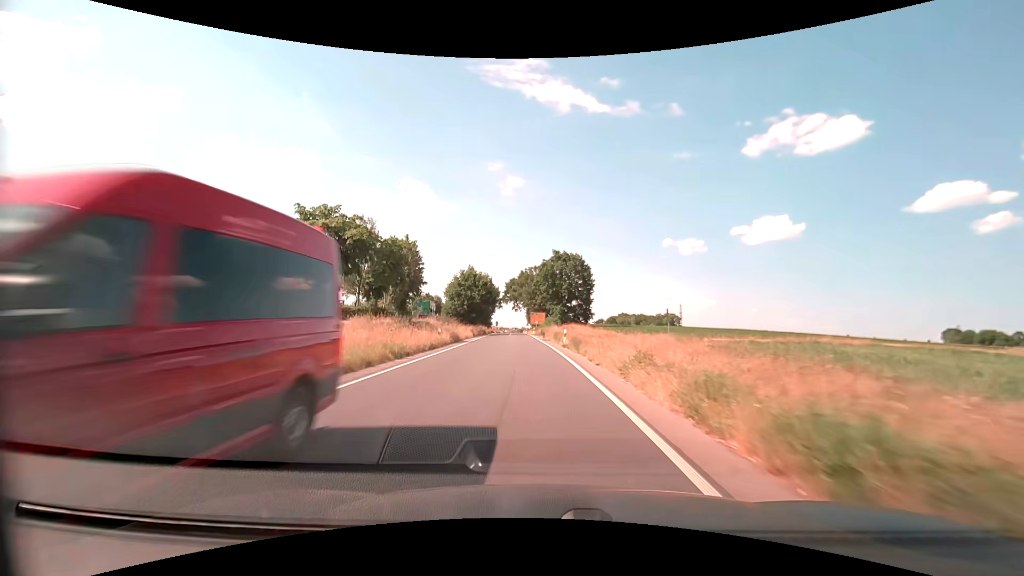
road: secondary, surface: asphalt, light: Day
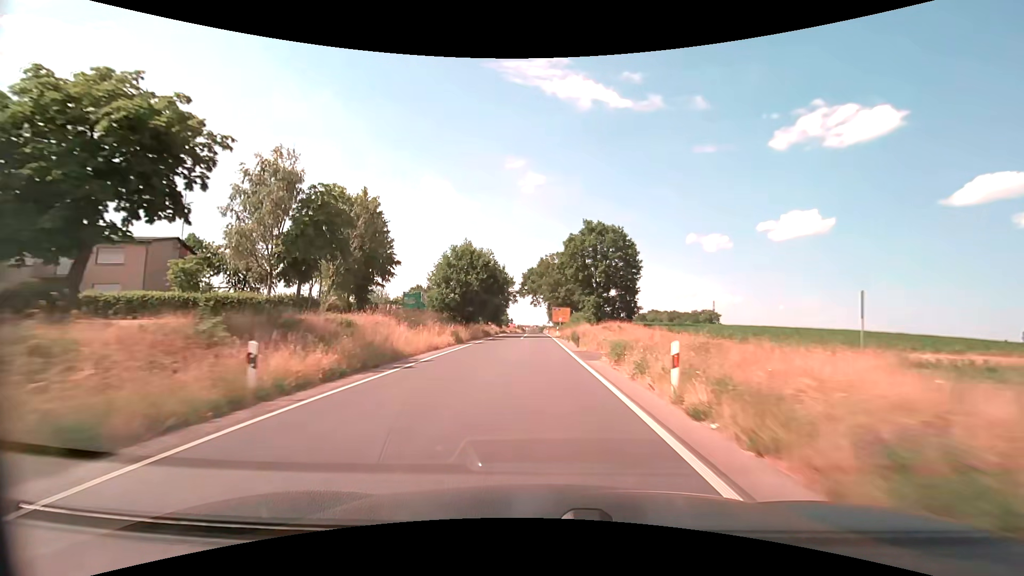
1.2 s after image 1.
(-0.6, +21.6) m; -3°
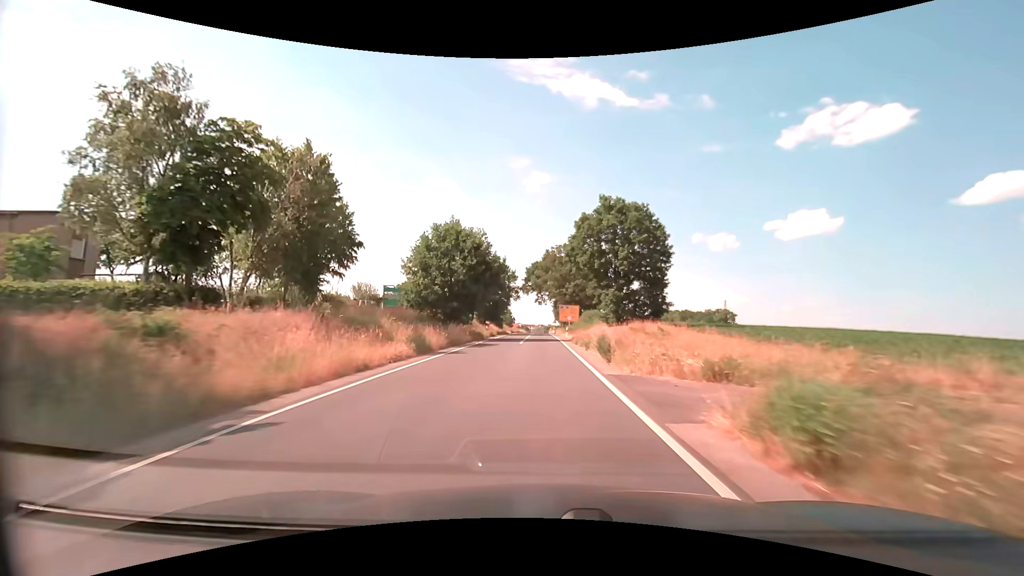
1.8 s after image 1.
(-0.1, +10.9) m; 0°
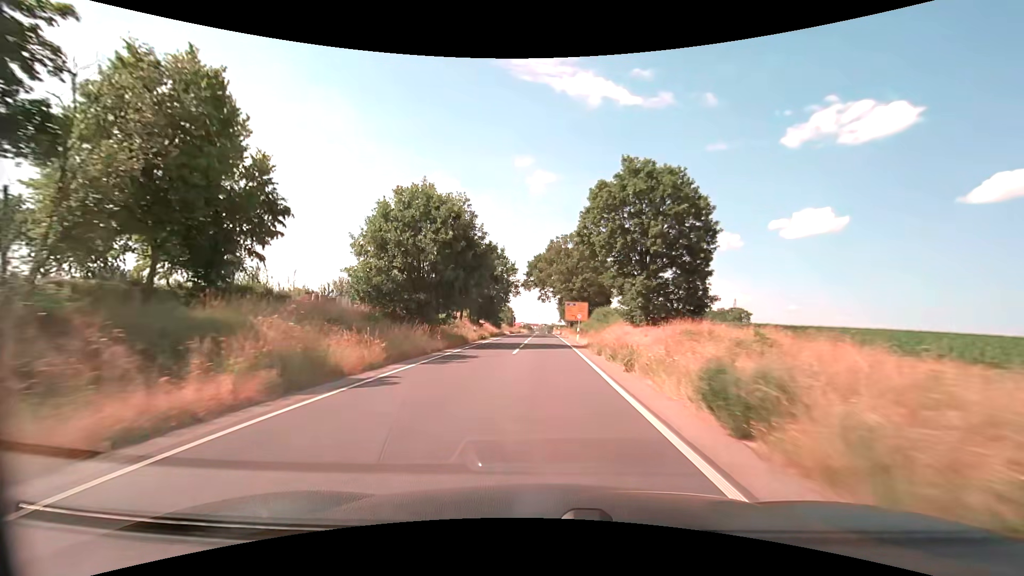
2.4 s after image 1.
(-0.1, +10.9) m; -1°
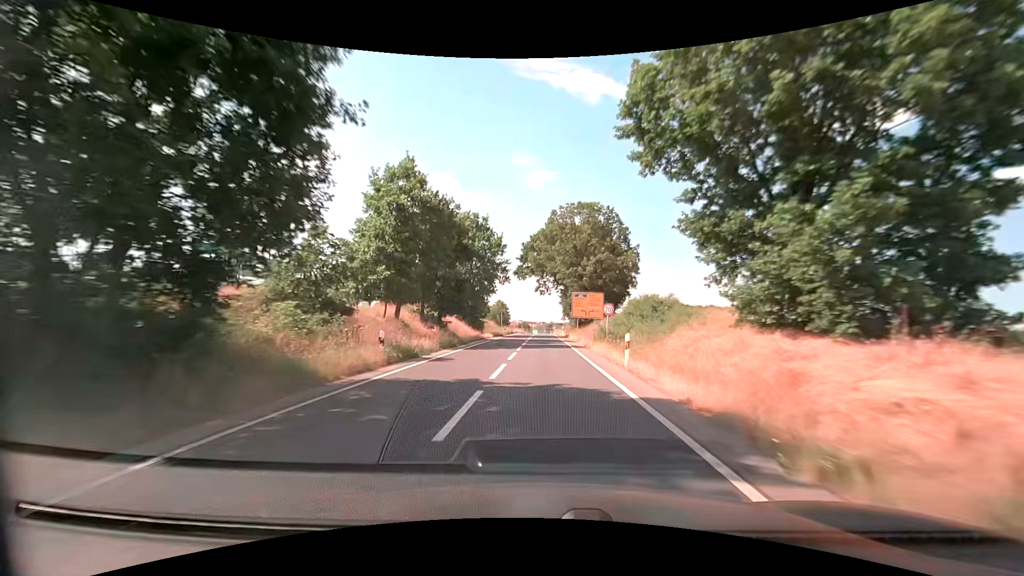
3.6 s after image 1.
(-0.1, +21.8) m; 0°
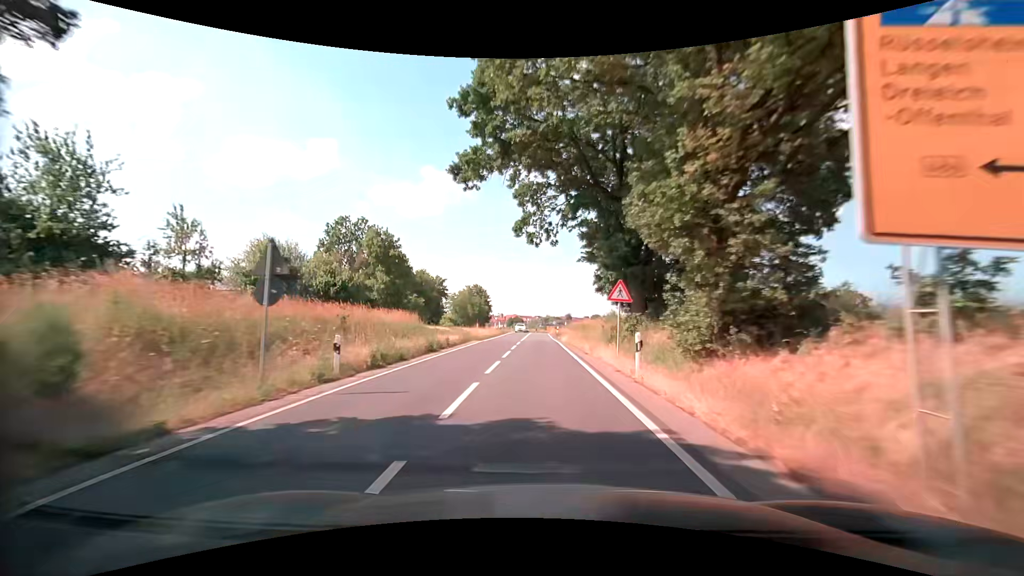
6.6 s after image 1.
(+0.3, +52.9) m; +1°
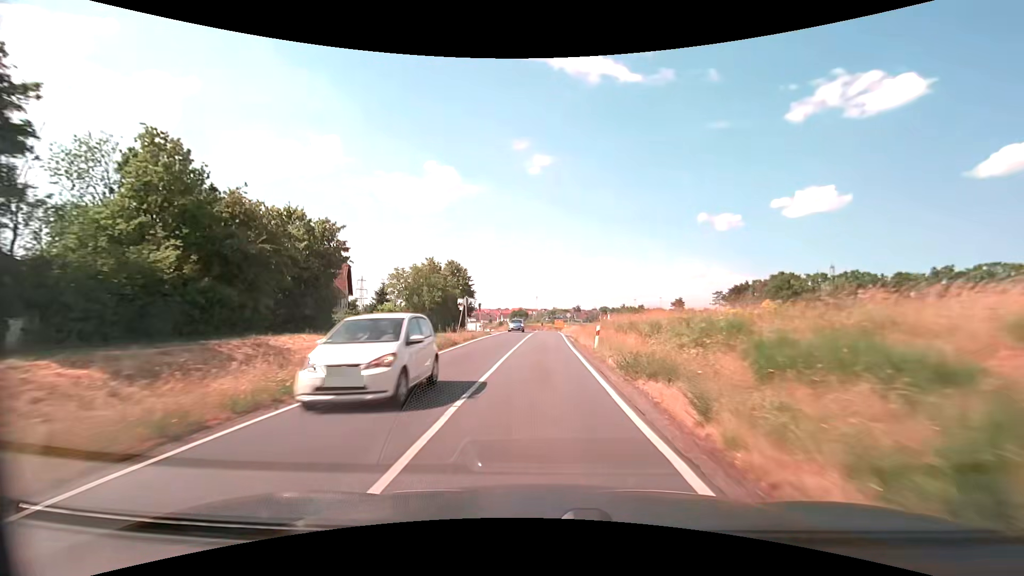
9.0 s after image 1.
(-0.2, +40.9) m; -1°
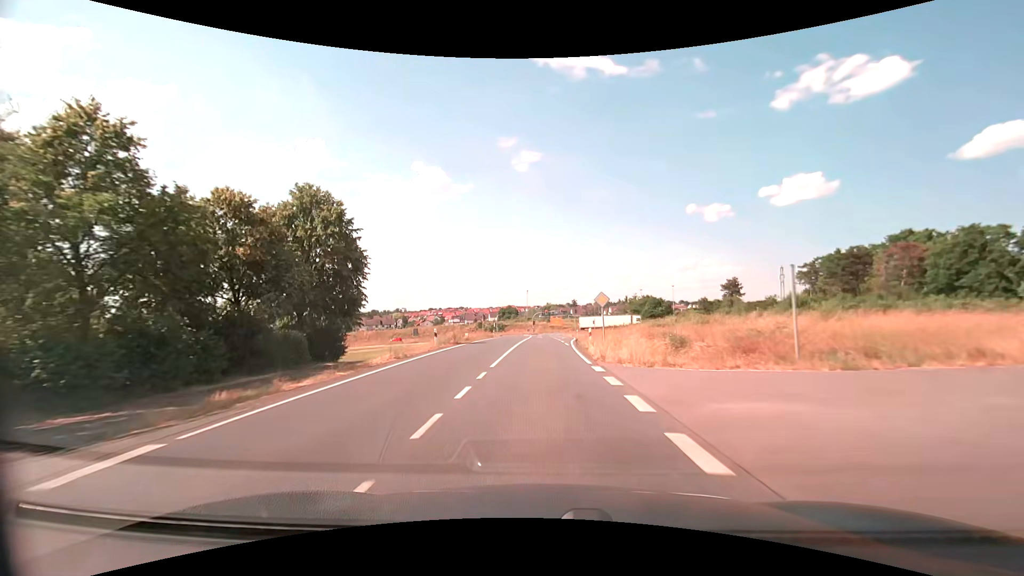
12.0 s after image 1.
(+0.3, +49.9) m; +1°
(0, +10) (0, +20) (0, +30) (+1, +40) (+1, +50) (+2, +60) (+2, +70) (+3, +80) (+2, +90) (+2, +100) m
